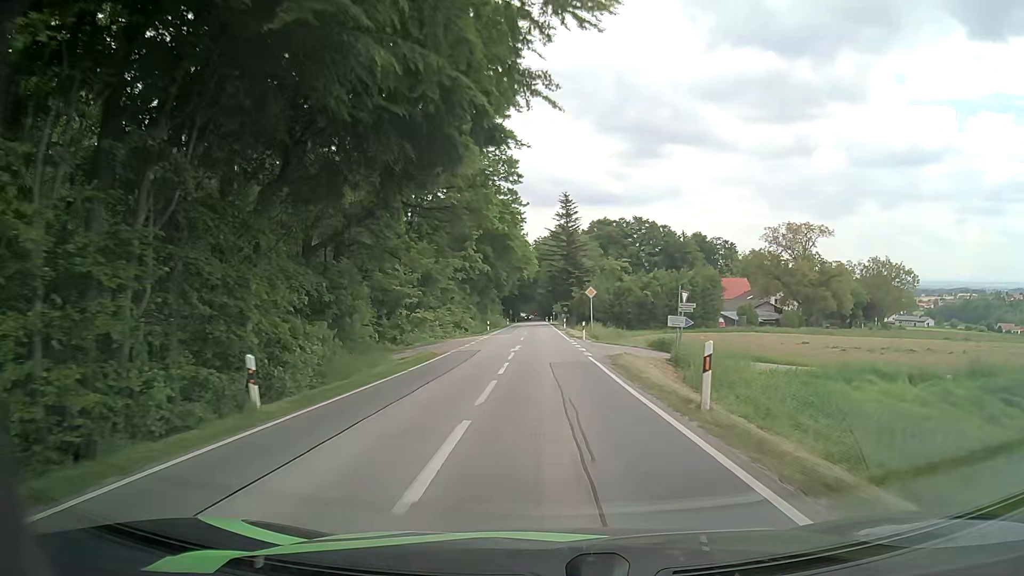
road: secondary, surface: asphalt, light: Day
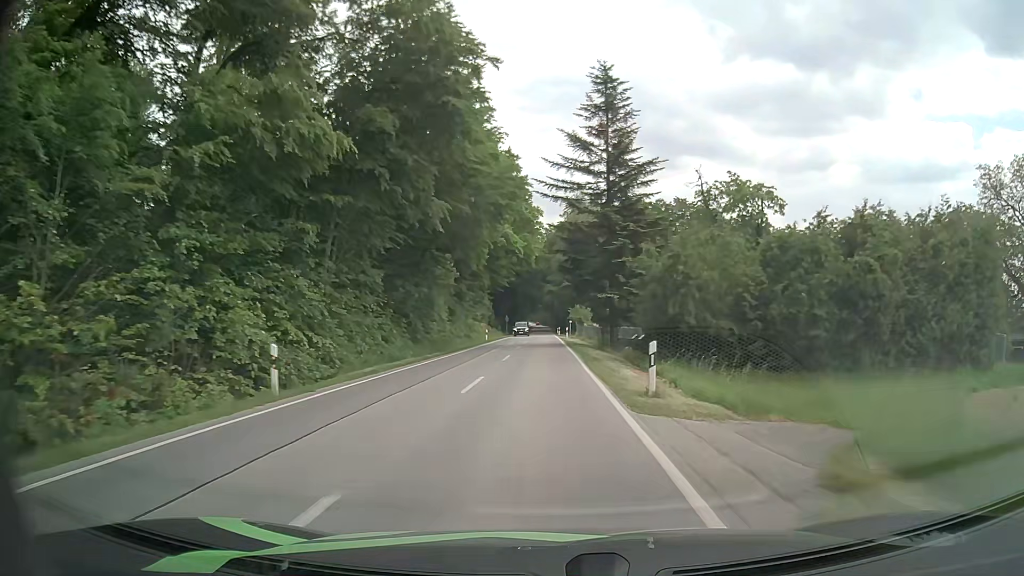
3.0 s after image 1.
(-0.2, +51.6) m; -1°
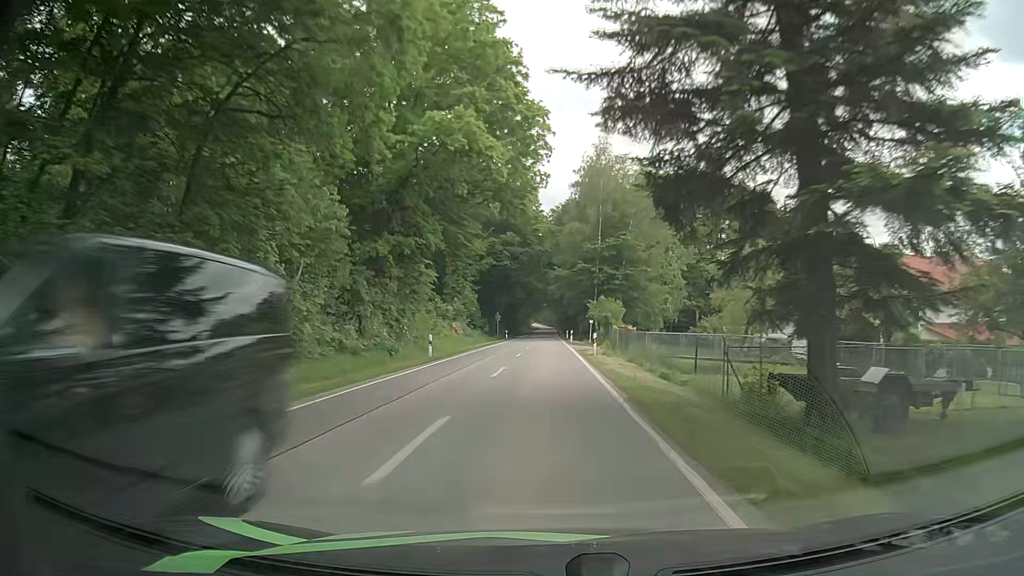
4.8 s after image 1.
(-0.1, +31.1) m; -1°
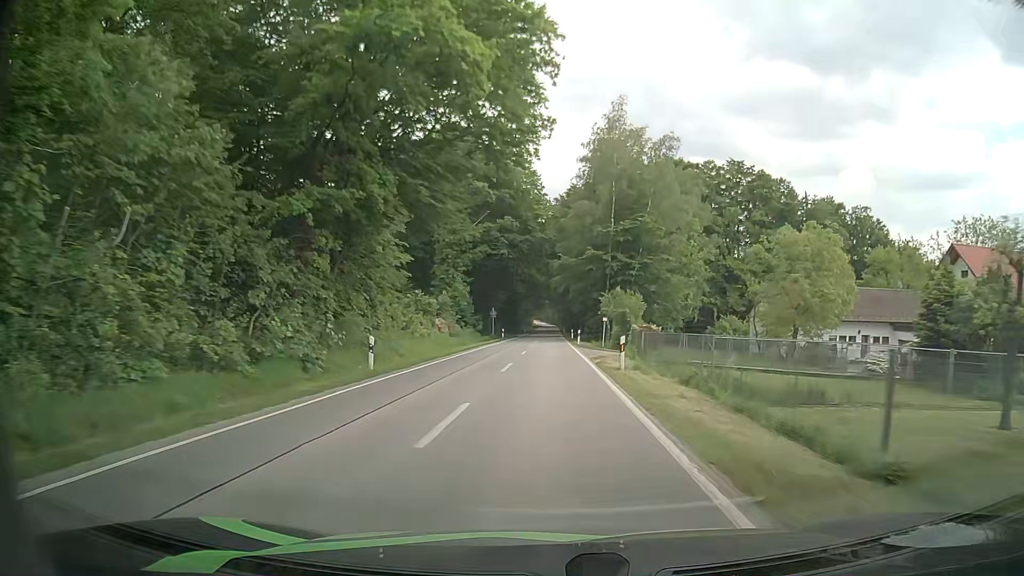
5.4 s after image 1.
(0.0, +10.4) m; 0°
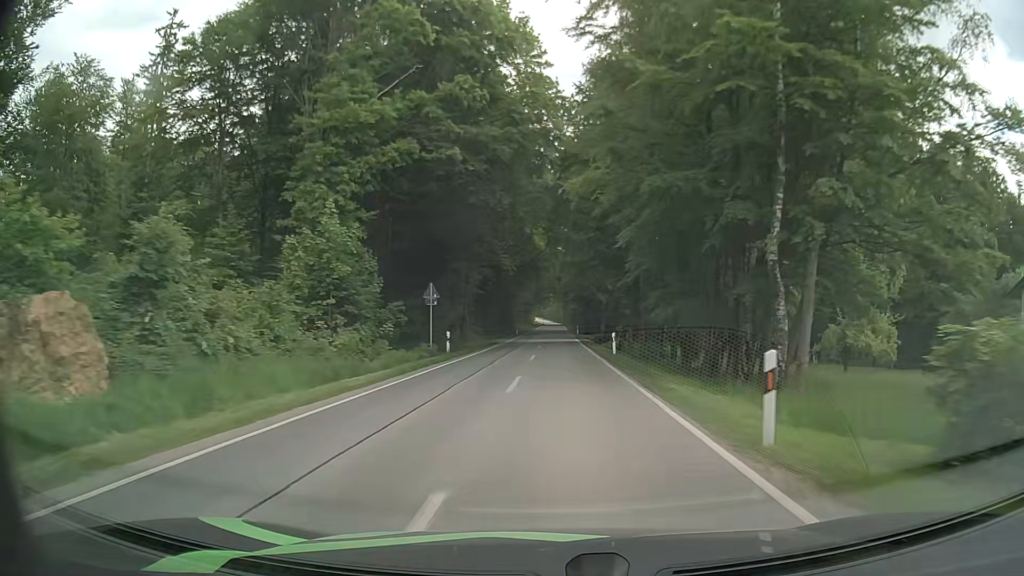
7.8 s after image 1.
(-0.1, +41.7) m; 0°
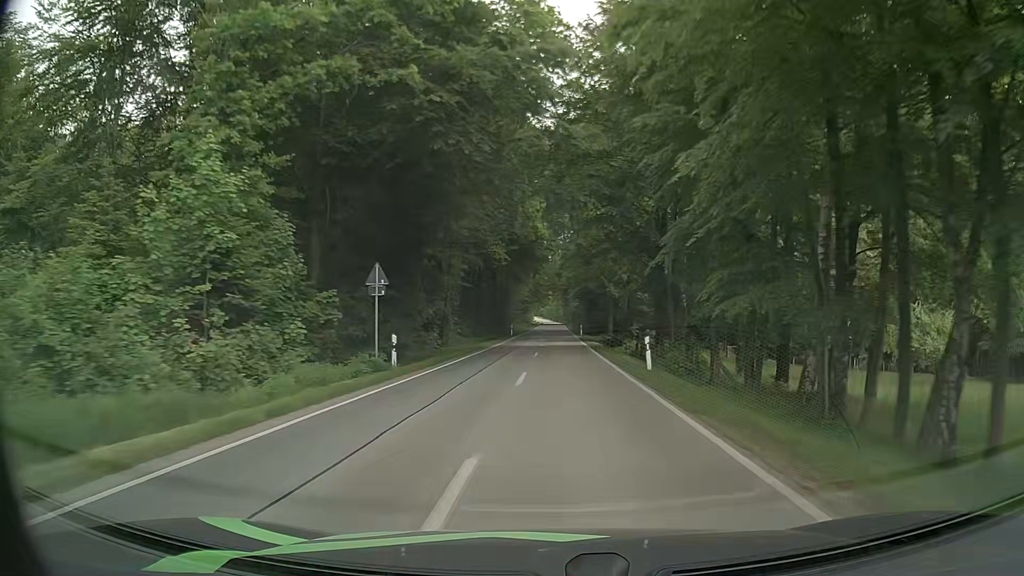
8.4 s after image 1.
(0.0, +10.5) m; 0°
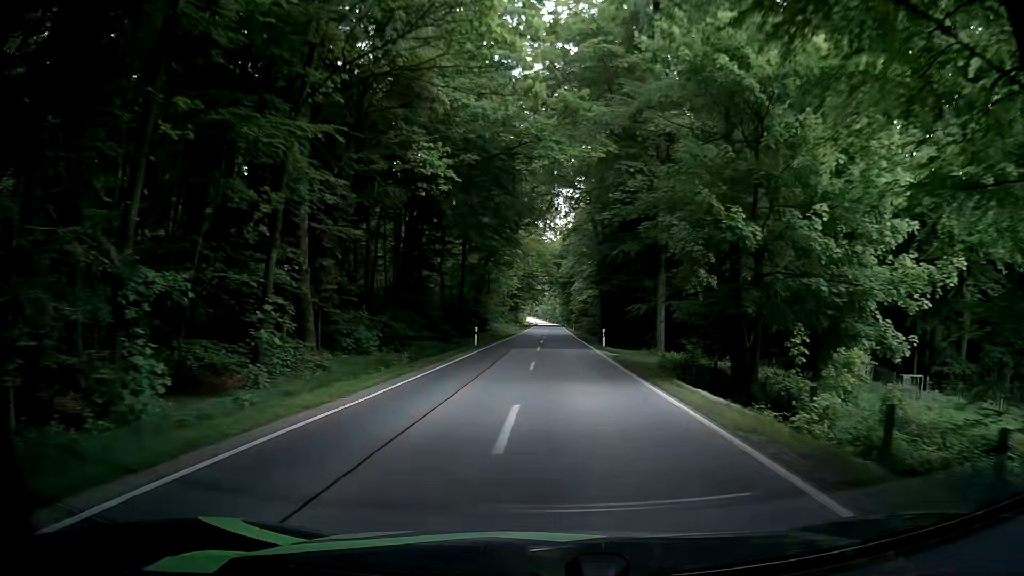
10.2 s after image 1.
(+0.3, +31.5) m; 0°
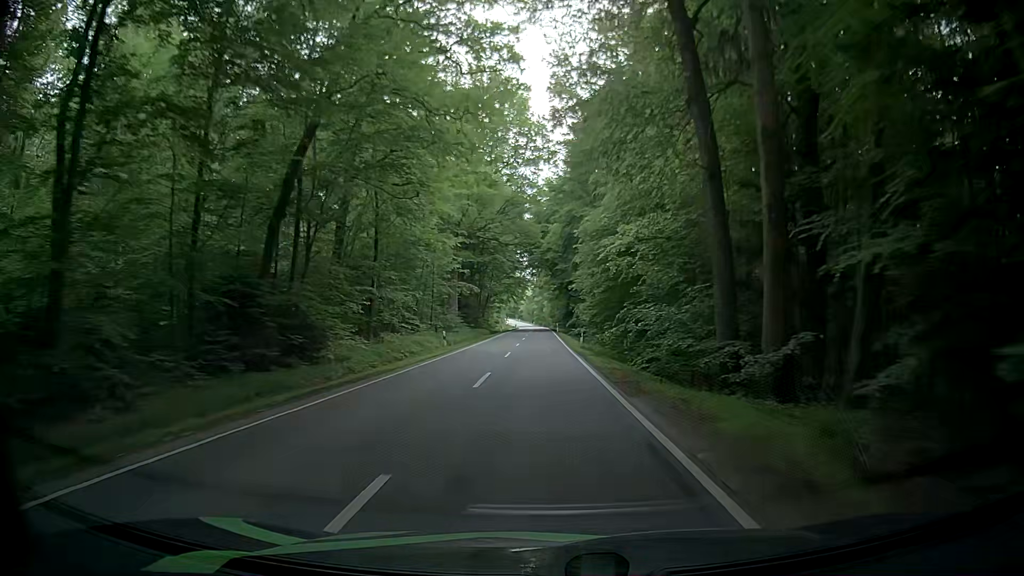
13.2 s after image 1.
(+1.7, +52.8) m; +2°
(0, +10) (0, +20) (0, +30) (-1, +40) (-1, +50) (-1, +60) (-2, +70) (-2, +80) (-2, +90) (-3, +100) m
